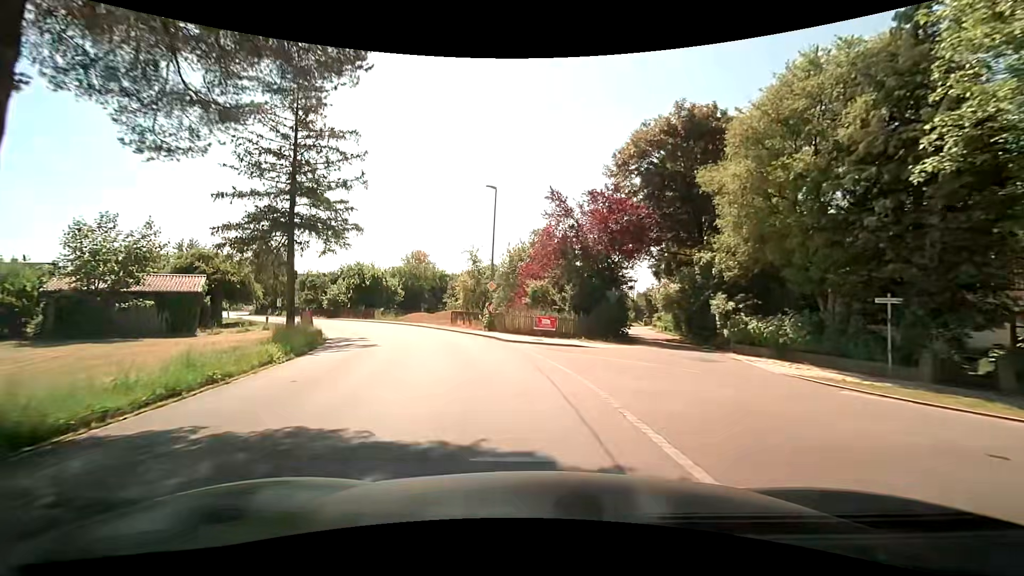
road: tertiary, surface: asphalt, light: Day
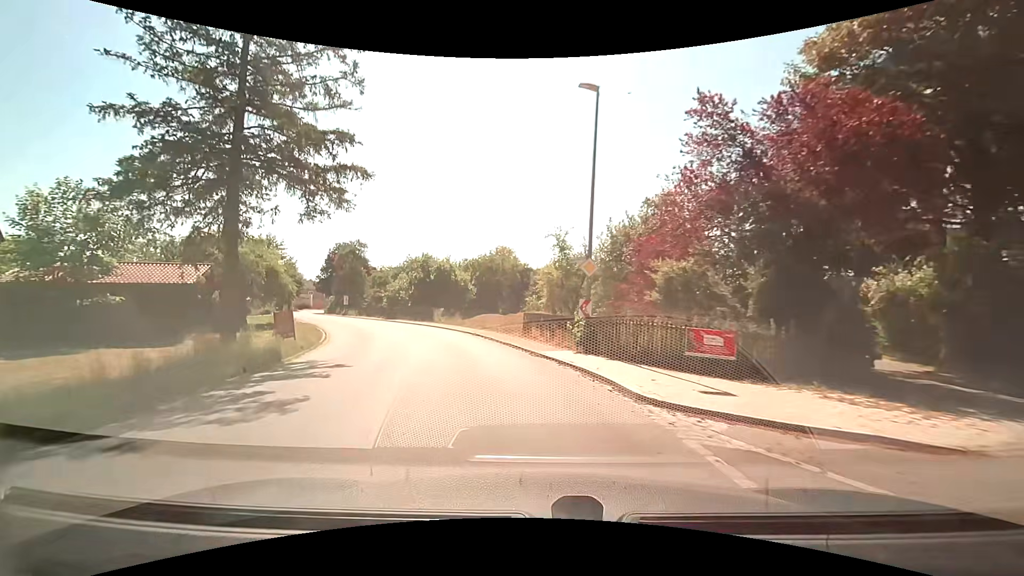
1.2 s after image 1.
(-1.0, +12.2) m; -10°
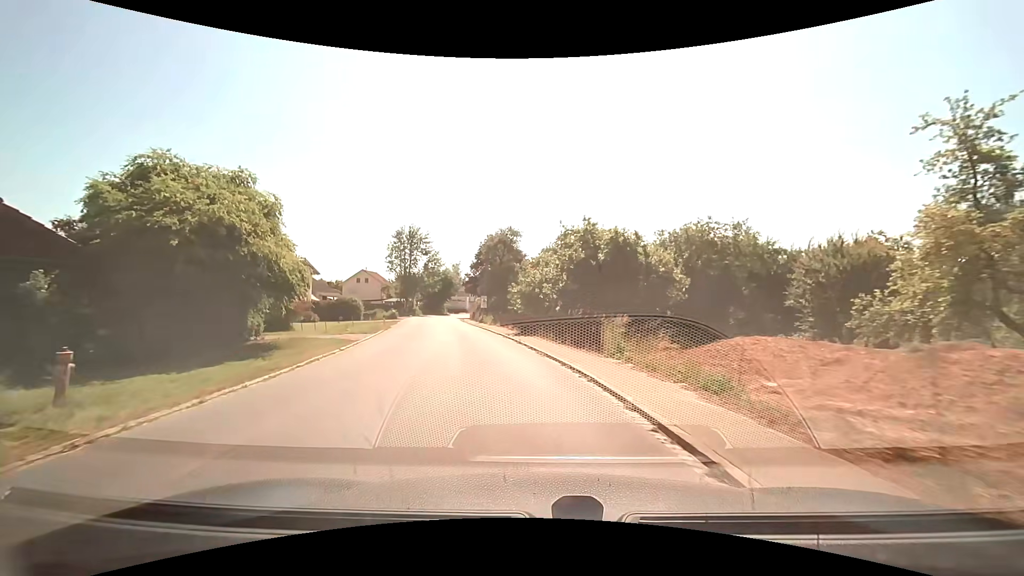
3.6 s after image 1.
(-3.8, +22.9) m; -19°
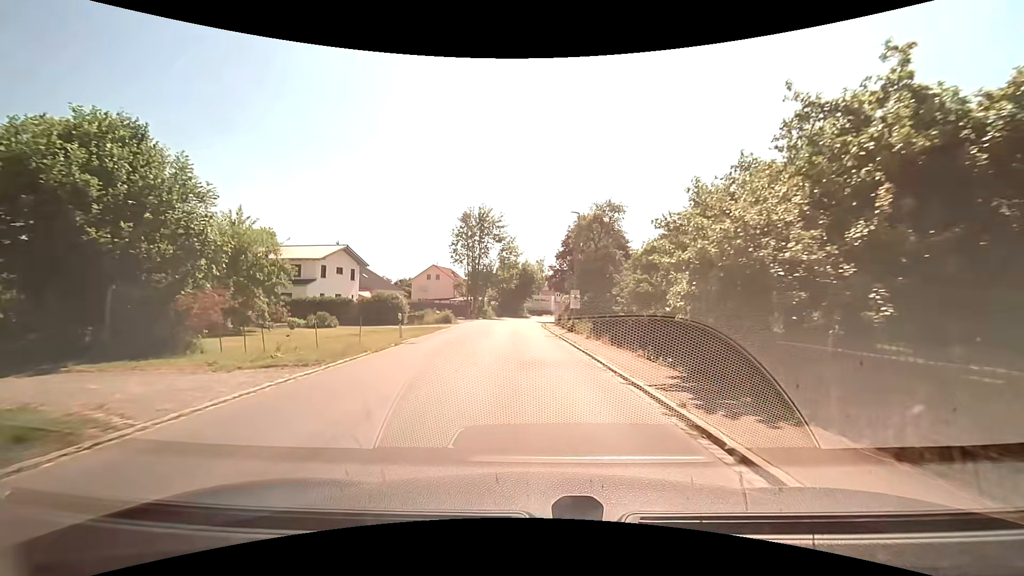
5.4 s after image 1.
(-1.9, +17.6) m; -10°
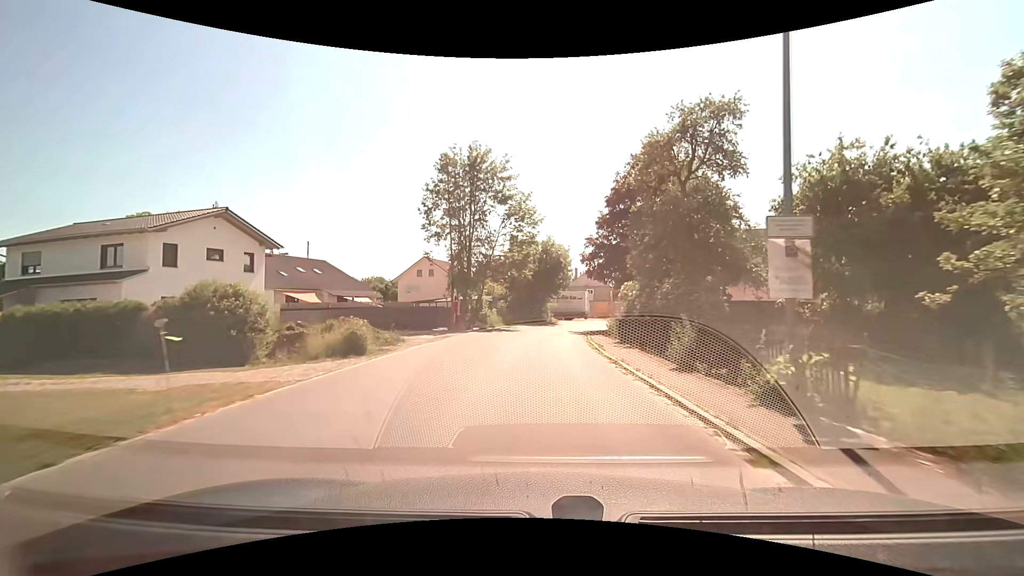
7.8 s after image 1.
(-0.8, +25.2) m; -2°
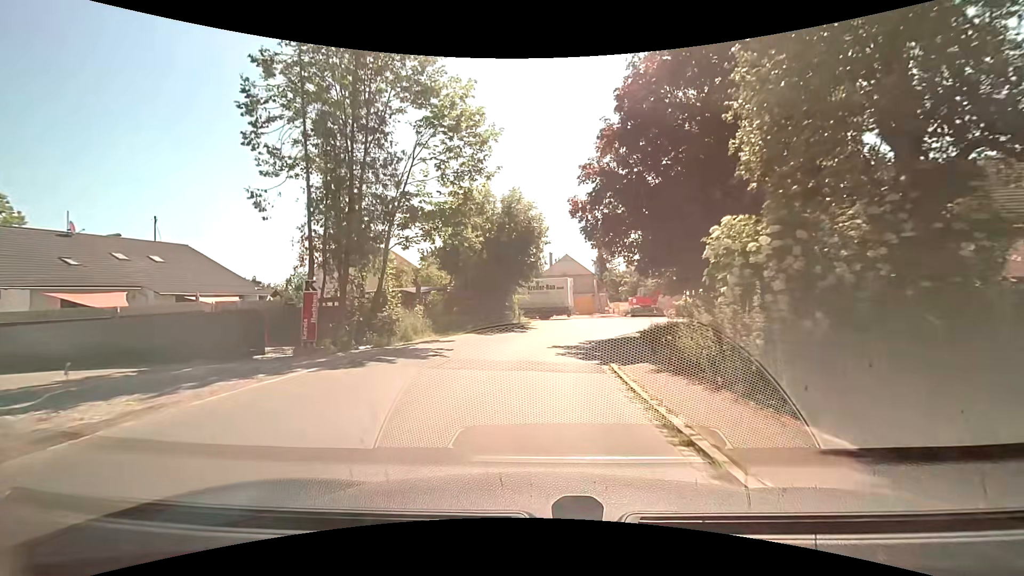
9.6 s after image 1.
(+0.6, +18.7) m; +3°
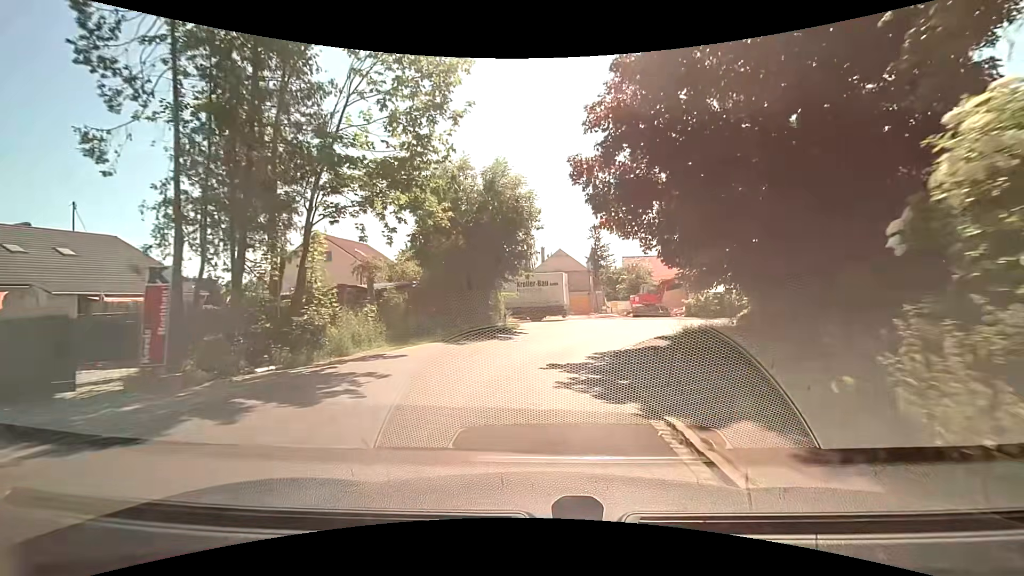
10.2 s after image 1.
(0.0, +6.0) m; +1°
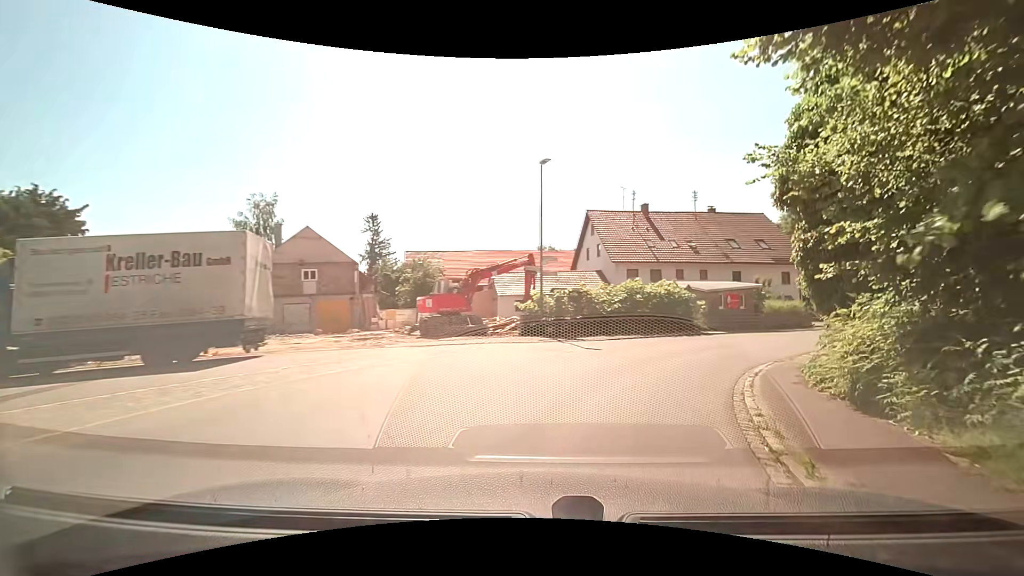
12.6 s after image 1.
(+2.9, +22.1) m; +24°
(+2, +10) (+7, +19) (+13, +26) (+21, +33) (+27, +41) (+30, +50) (+30, +60) (+27, +69) (+23, +78) (+18, +87) m
